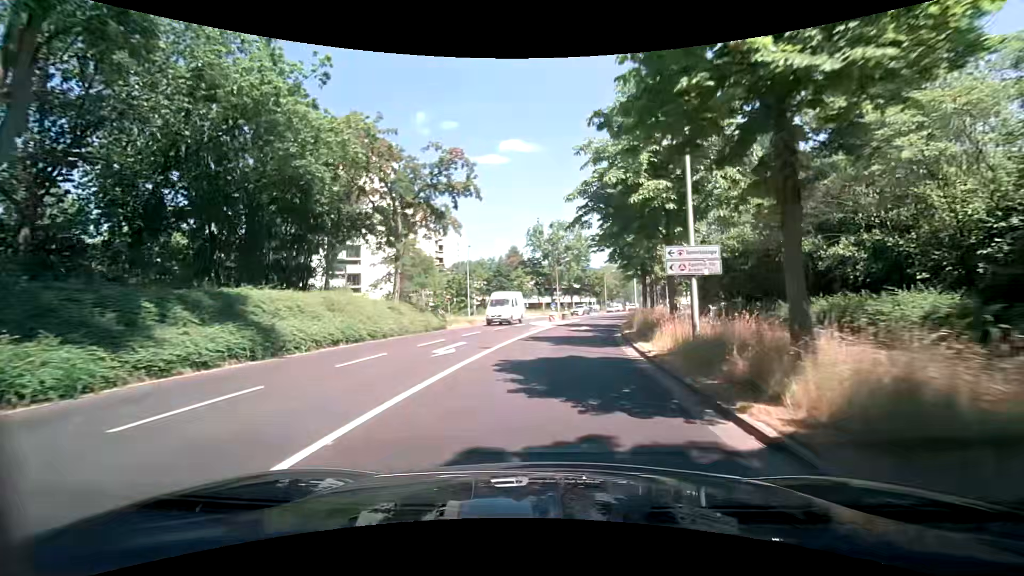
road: tertiary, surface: asphalt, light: Day
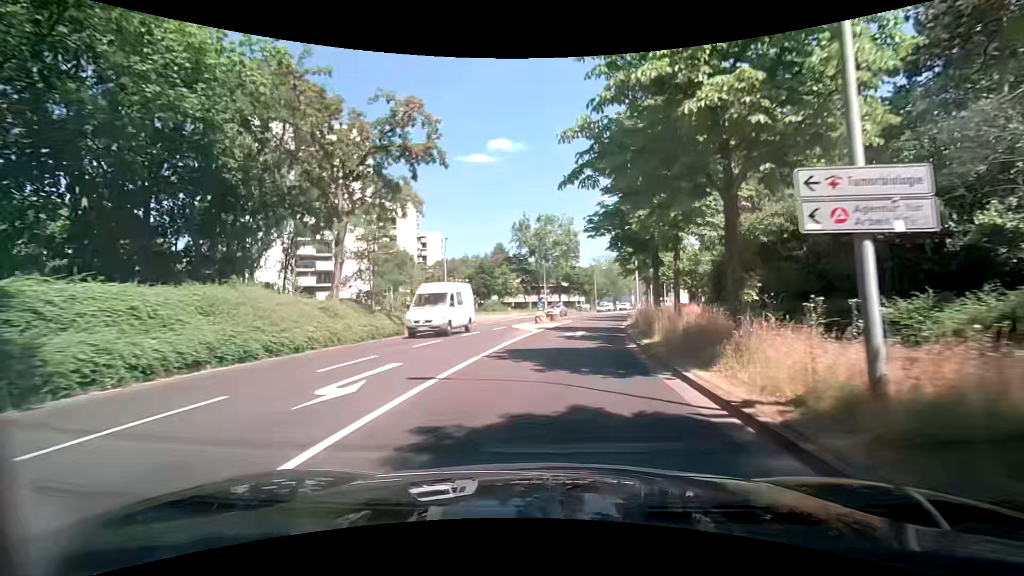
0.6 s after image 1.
(0.0, +6.9) m; +2°
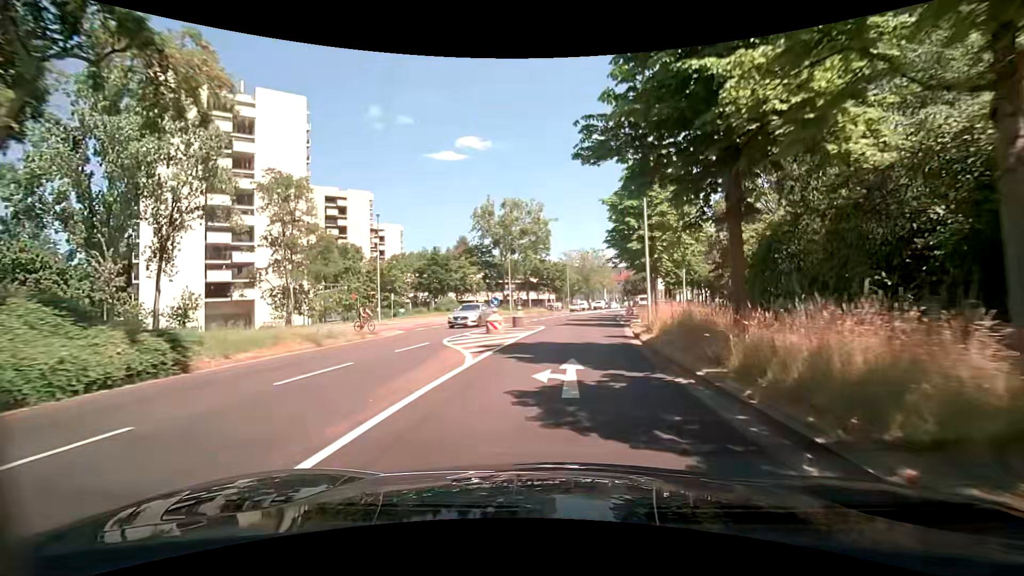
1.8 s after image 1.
(+0.3, +13.6) m; +3°
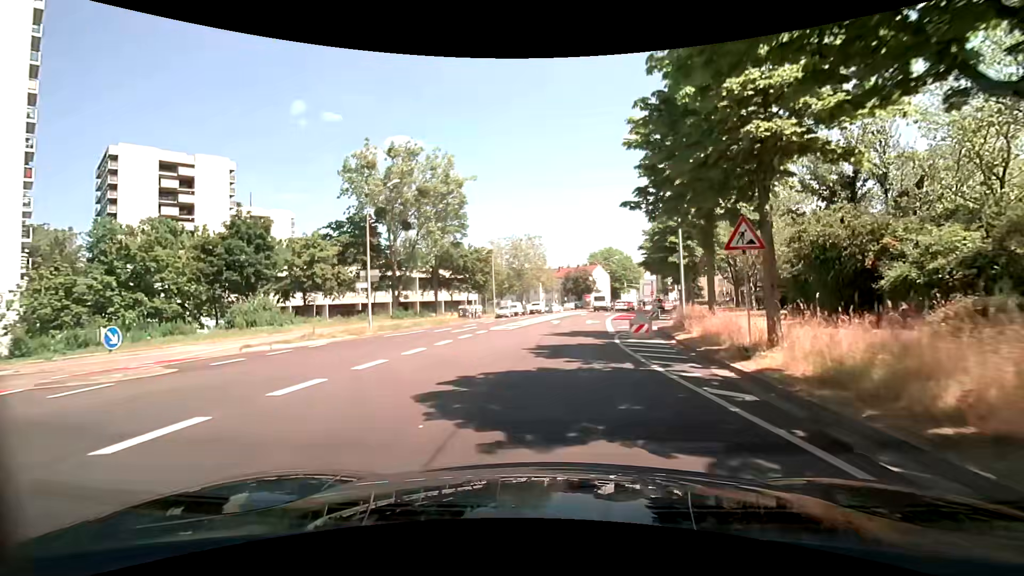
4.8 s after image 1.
(+1.9, +31.0) m; +7°
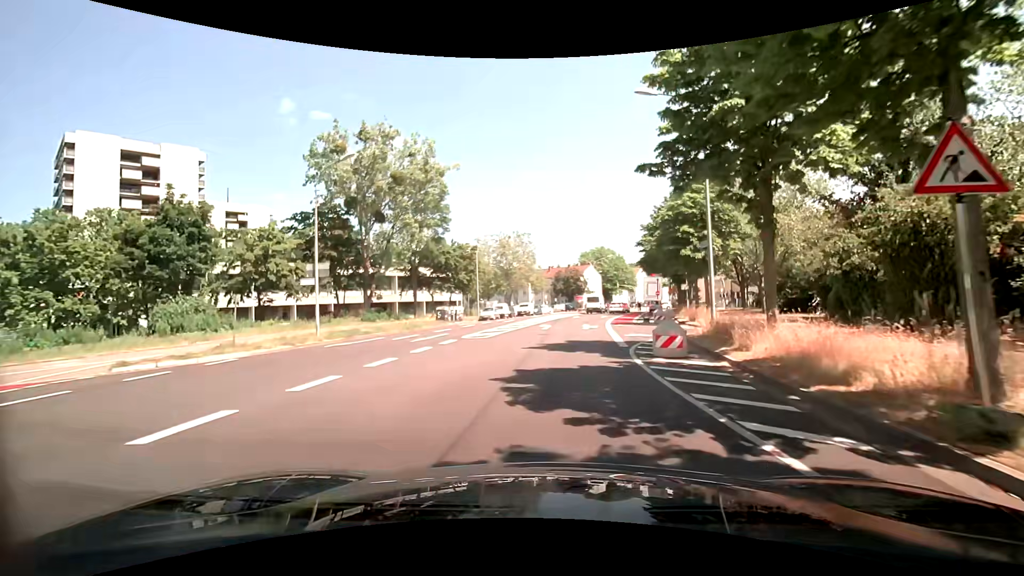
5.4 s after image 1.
(+0.1, +5.6) m; +2°
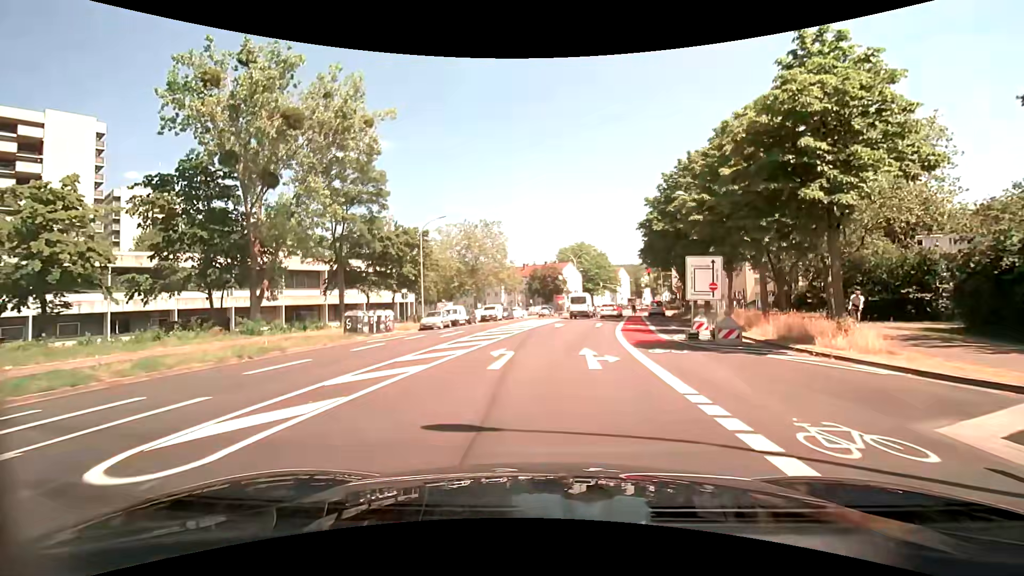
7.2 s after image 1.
(+0.4, +15.5) m; +2°
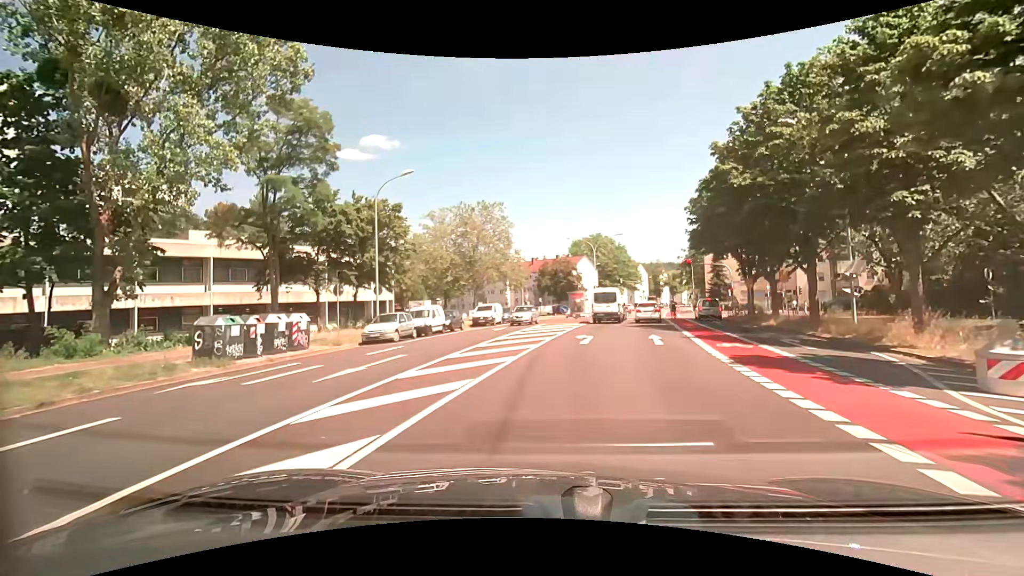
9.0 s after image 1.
(-0.1, +13.6) m; -1°
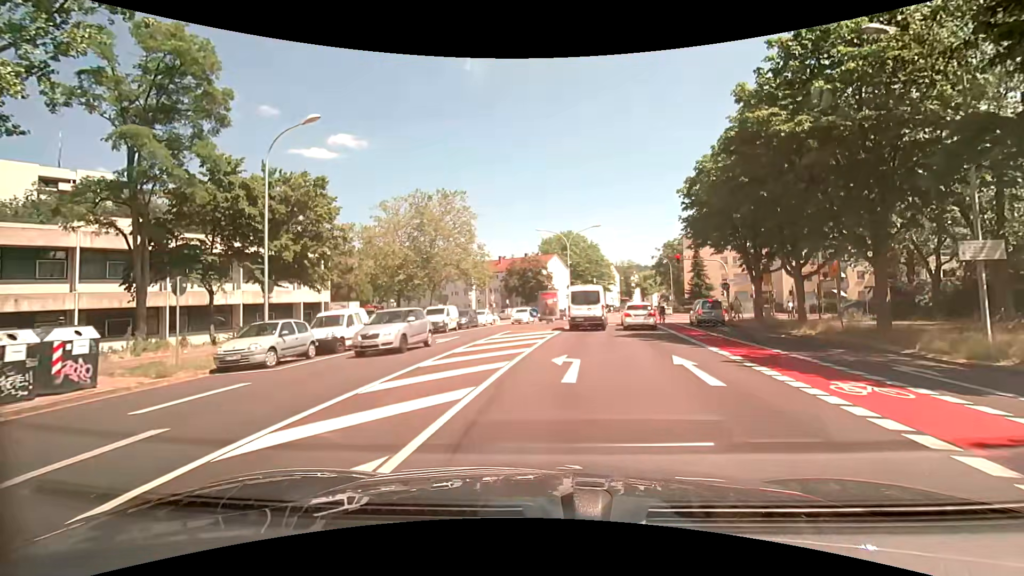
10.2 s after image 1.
(+0.3, +8.0) m; +4°
